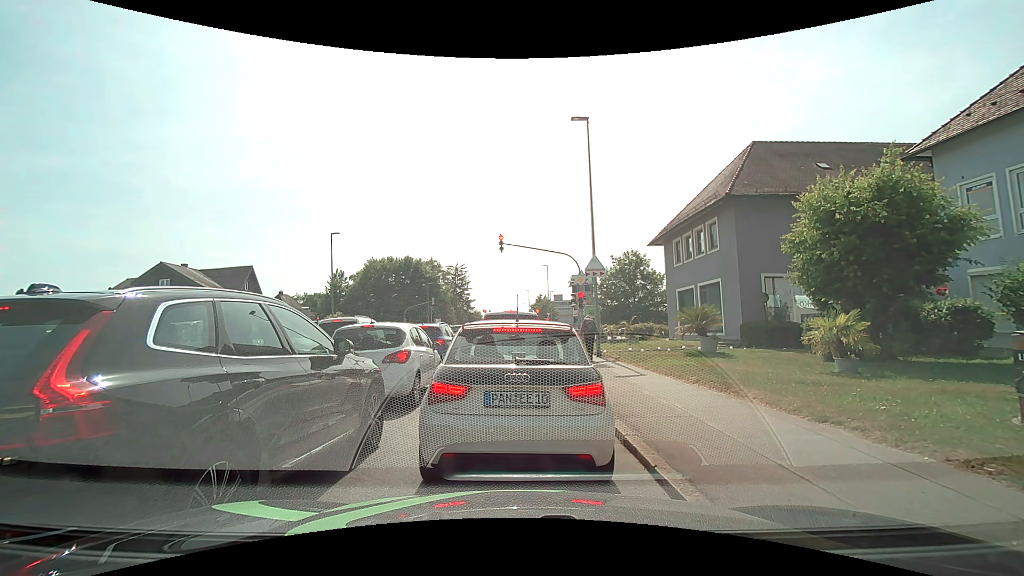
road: tertiary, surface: asphalt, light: Day
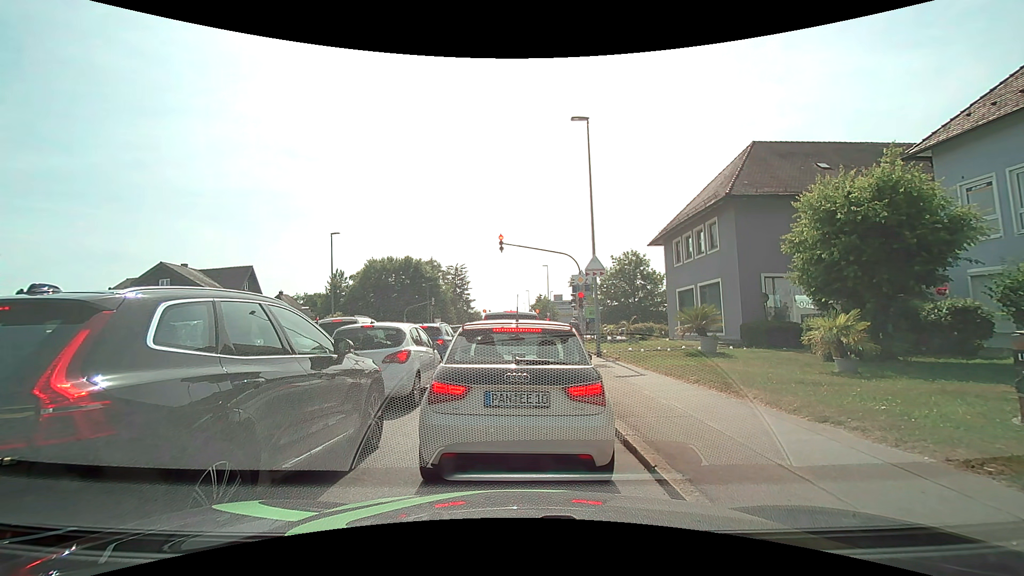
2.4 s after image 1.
(0.0, 0.0) m; 0°
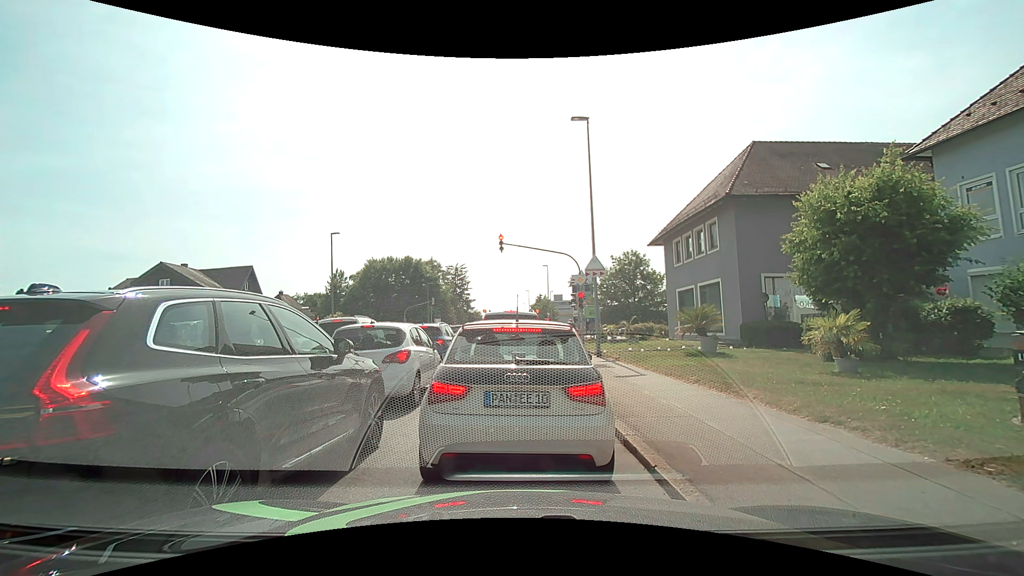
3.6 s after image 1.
(0.0, 0.0) m; 0°
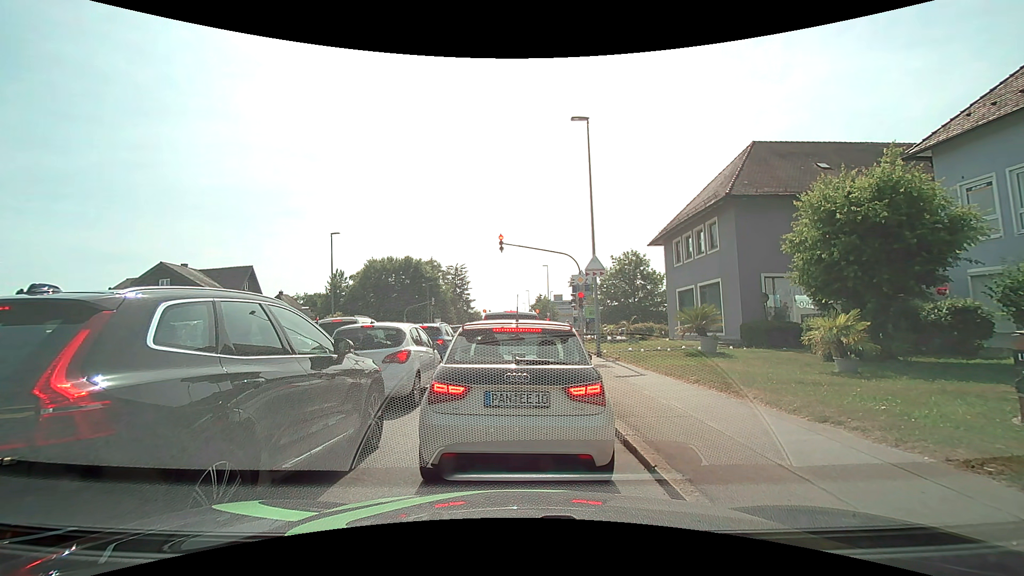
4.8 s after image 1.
(0.0, 0.0) m; 0°
(0, +10) (+1, +20) (+1, +30) (+1, +40) (+1, +50) (+1, +60) (+2, +70) (+2, +80) (+2, +90) (+2, +100) m
